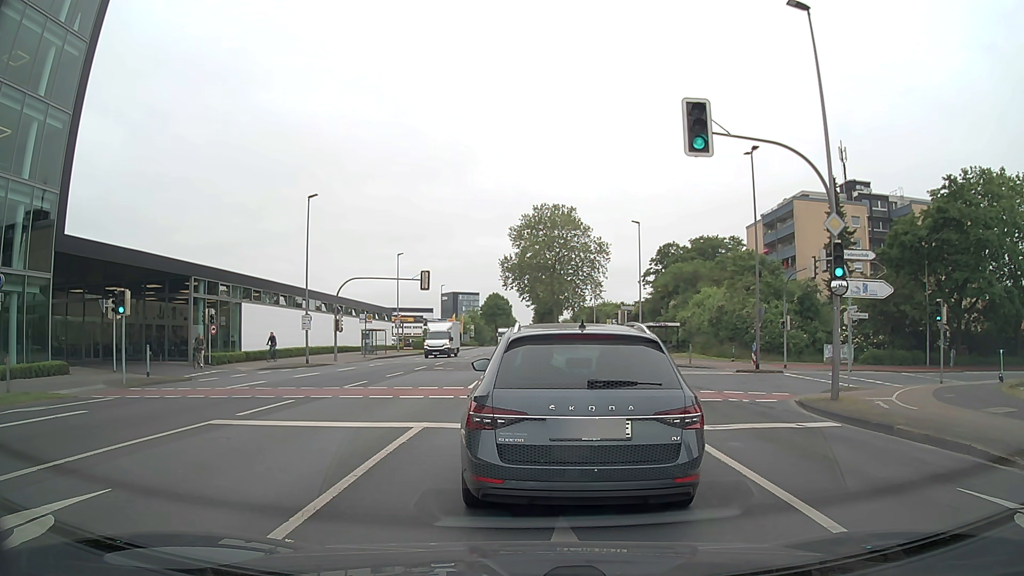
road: secondary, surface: asphalt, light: Day
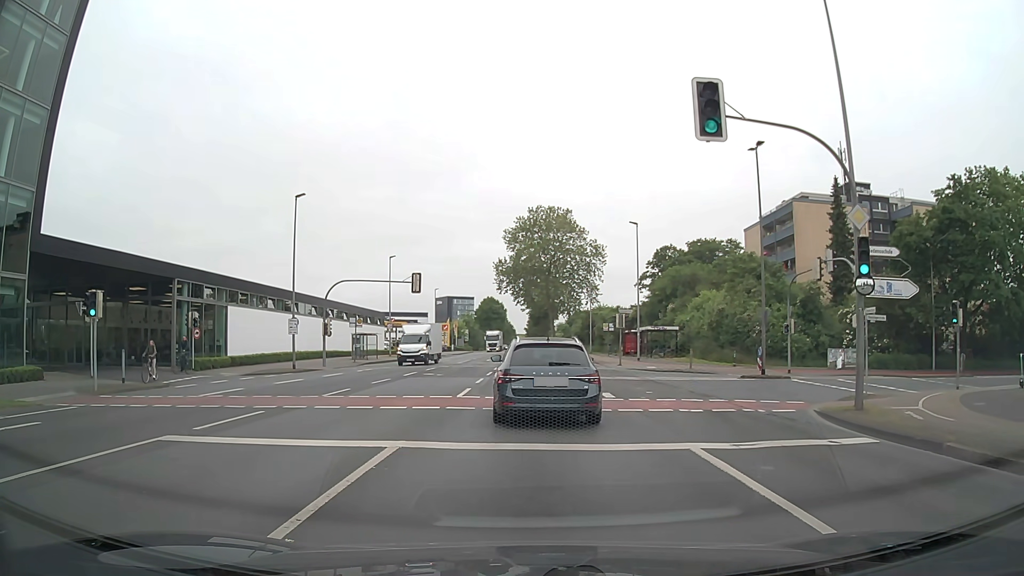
(0.0, +1.6) m; -1°
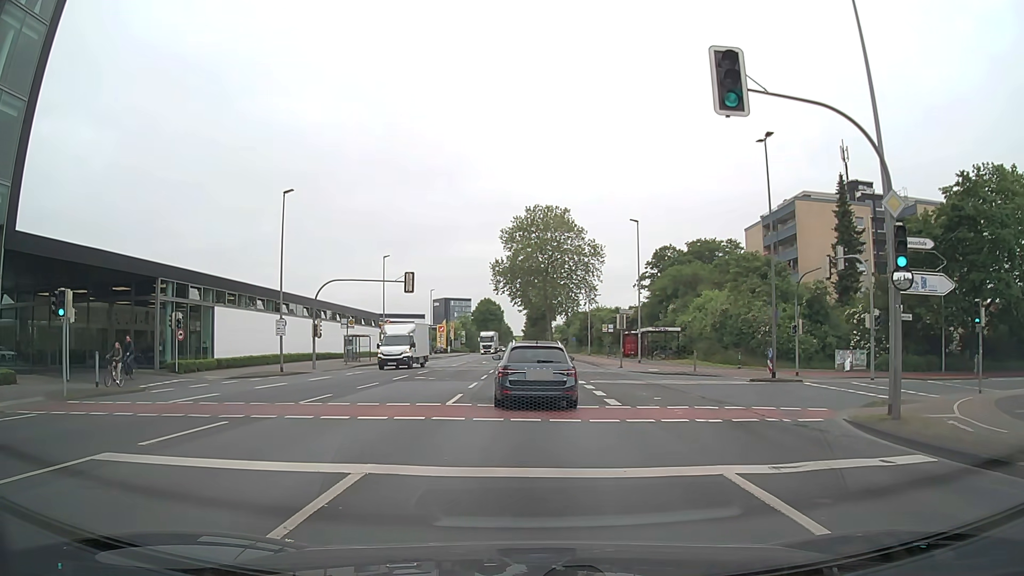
(+0.1, +1.8) m; +2°
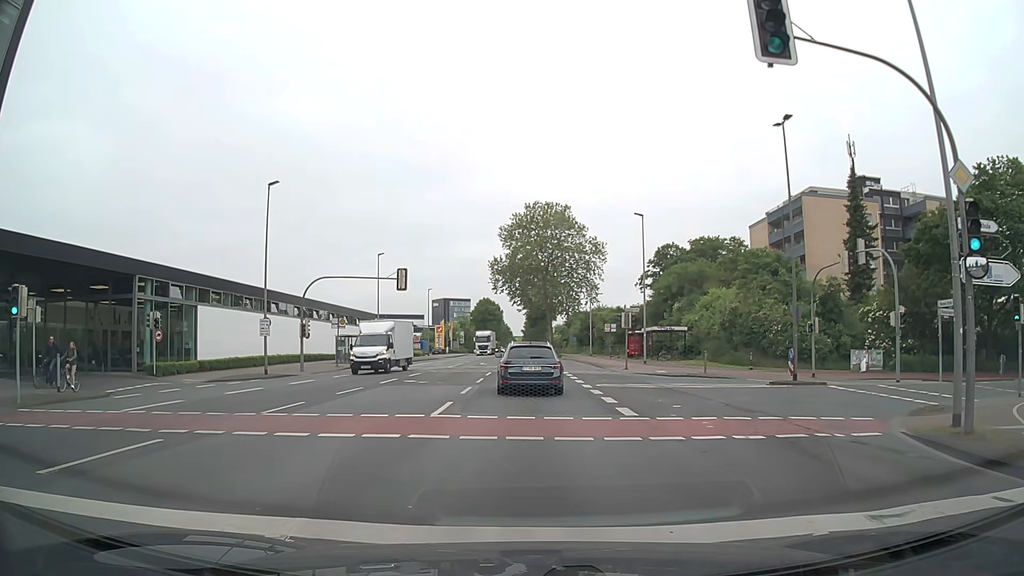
(0.0, +2.6) m; 0°
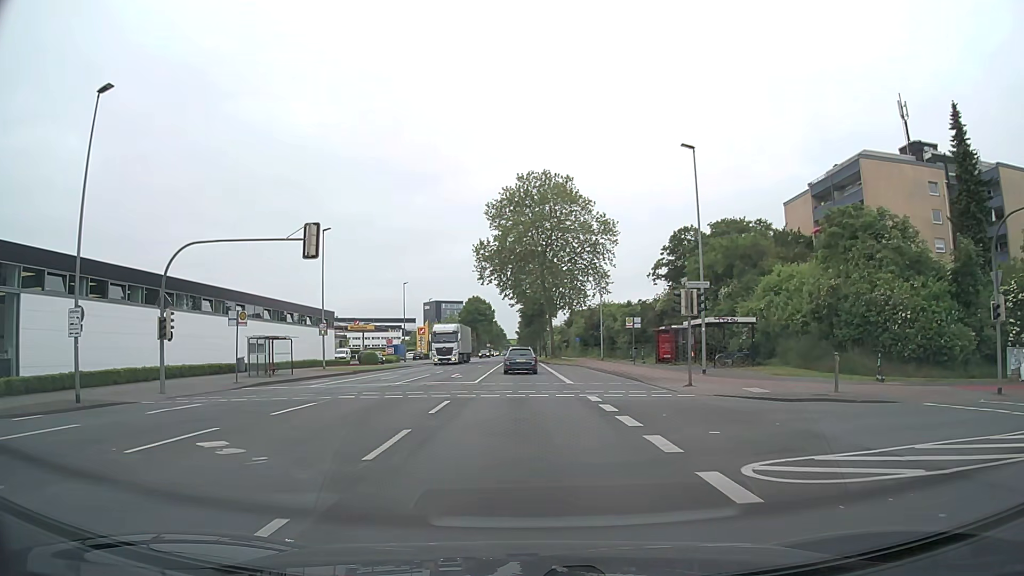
(+0.2, +17.4) m; +1°
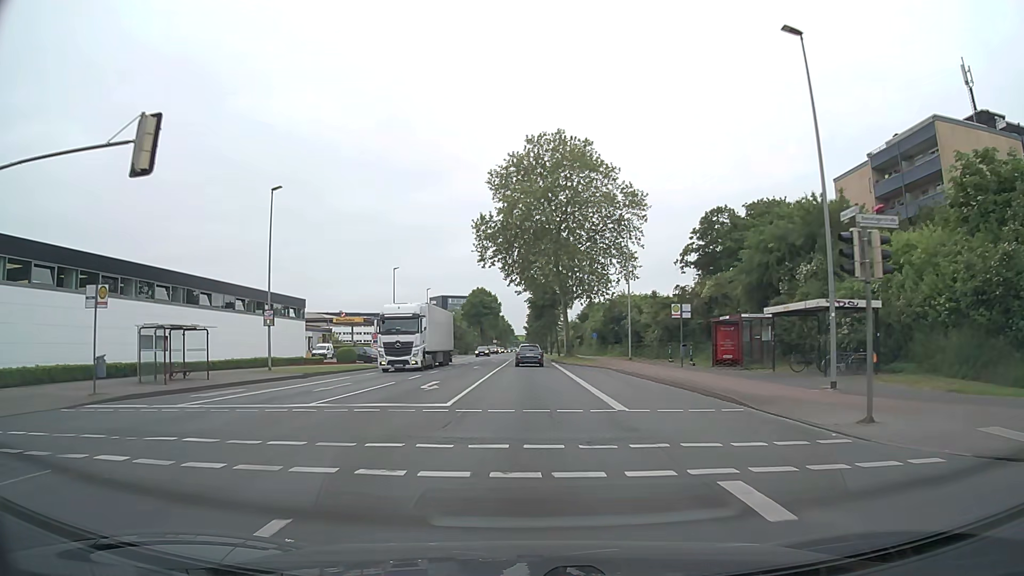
(-0.2, +12.8) m; -1°
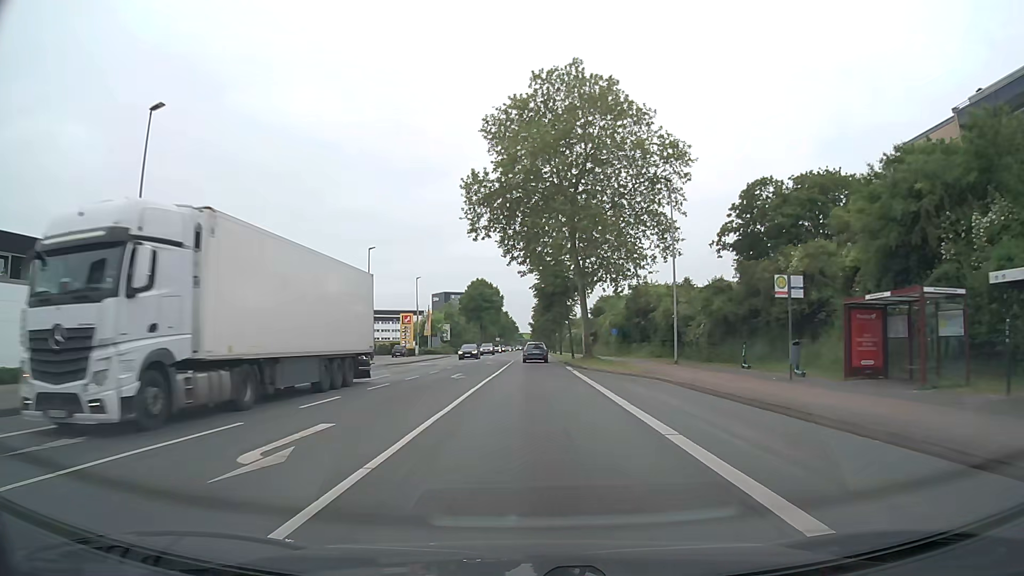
(0.0, +14.9) m; 0°
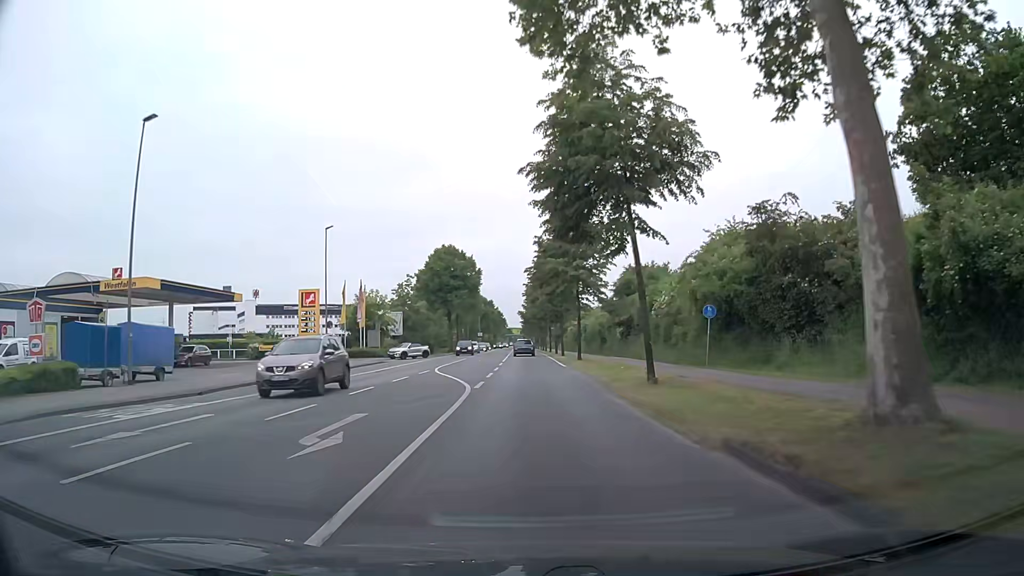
(-0.1, +38.7) m; +1°
(0, +10) (0, +20) (0, +30) (0, +40) (0, +50) (0, +60) (-1, +70) (-1, +80) (-1, +90) (-1, +100) m
